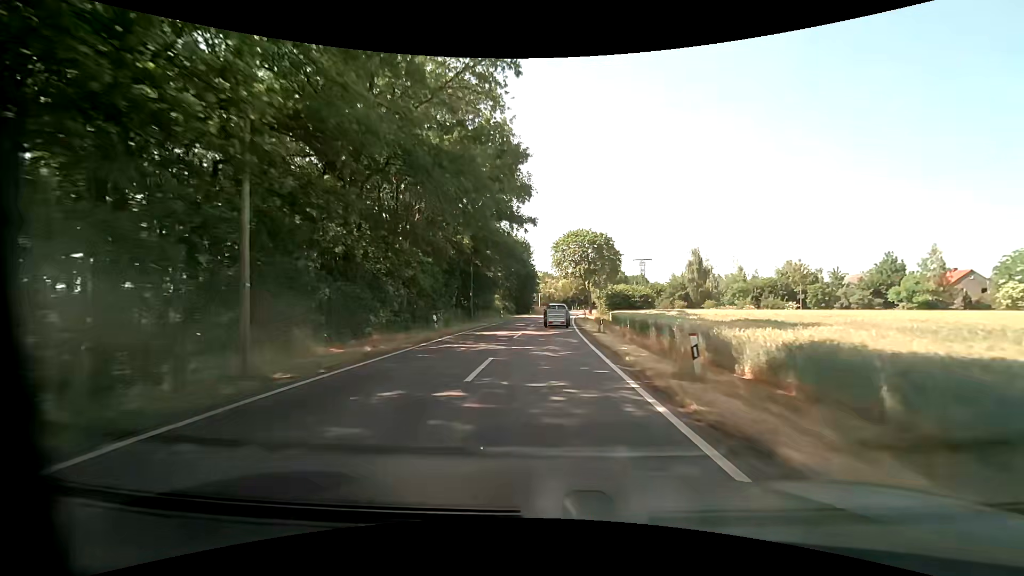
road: tertiary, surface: asphalt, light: Day
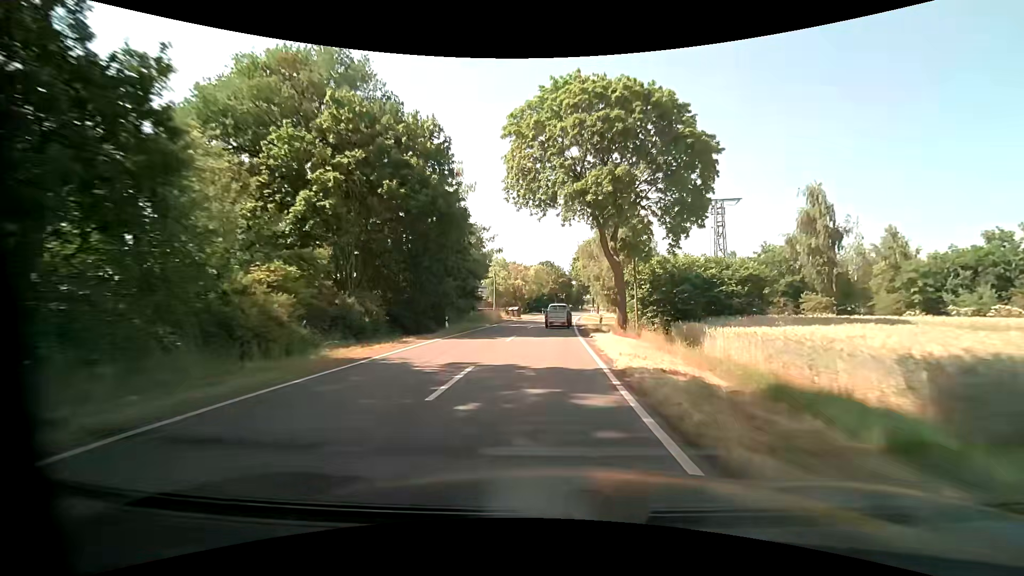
(+1.4, +49.5) m; +3°
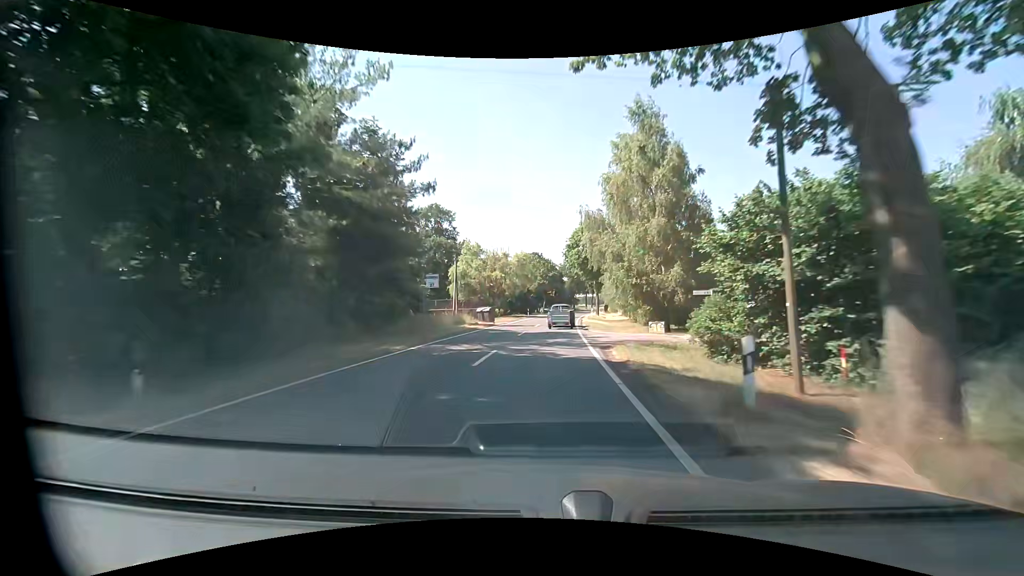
(+0.2, +19.8) m; +1°
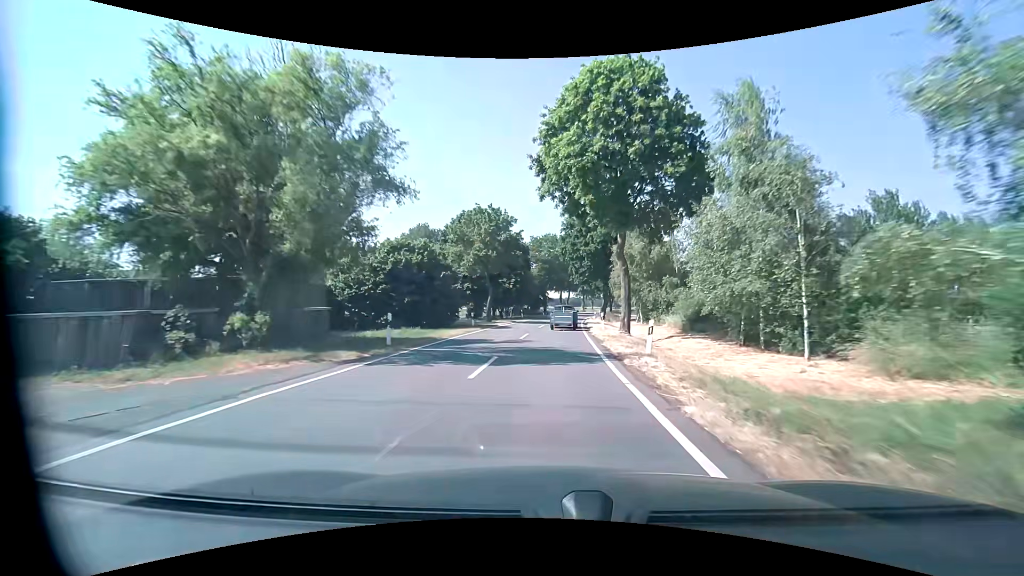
(+1.7, +49.5) m; +4°
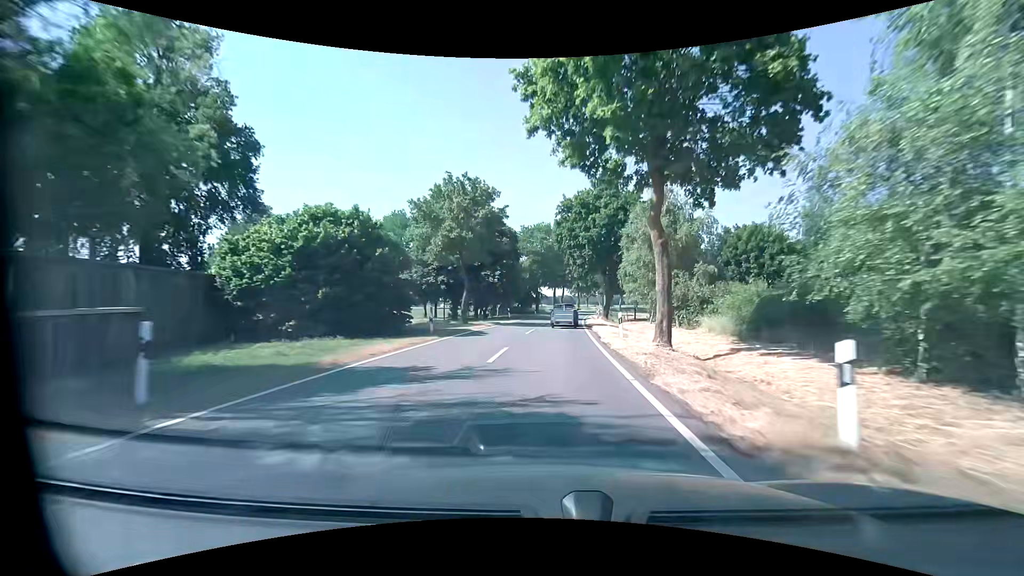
(+0.2, +9.9) m; +2°
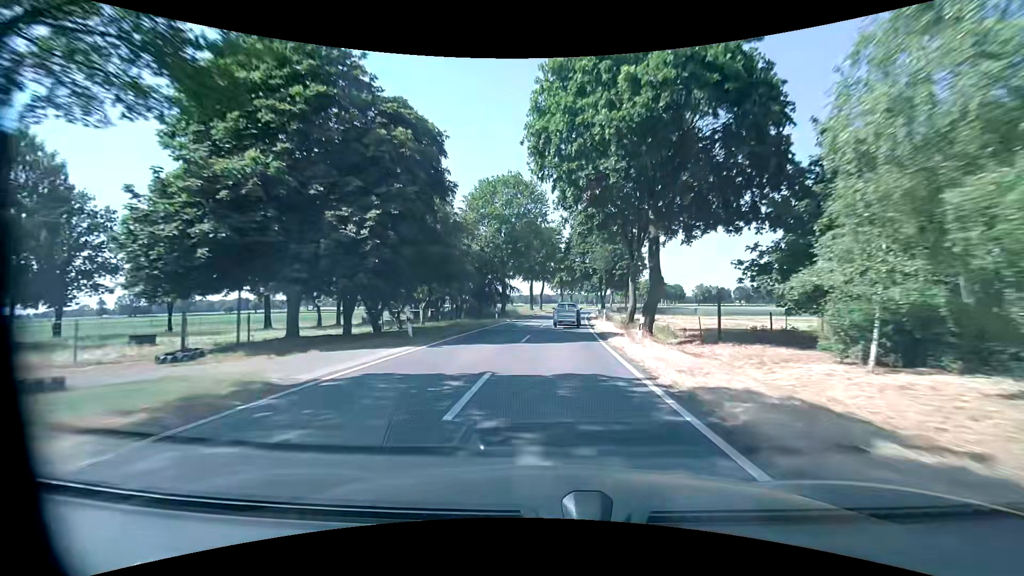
(+0.2, +29.5) m; +2°
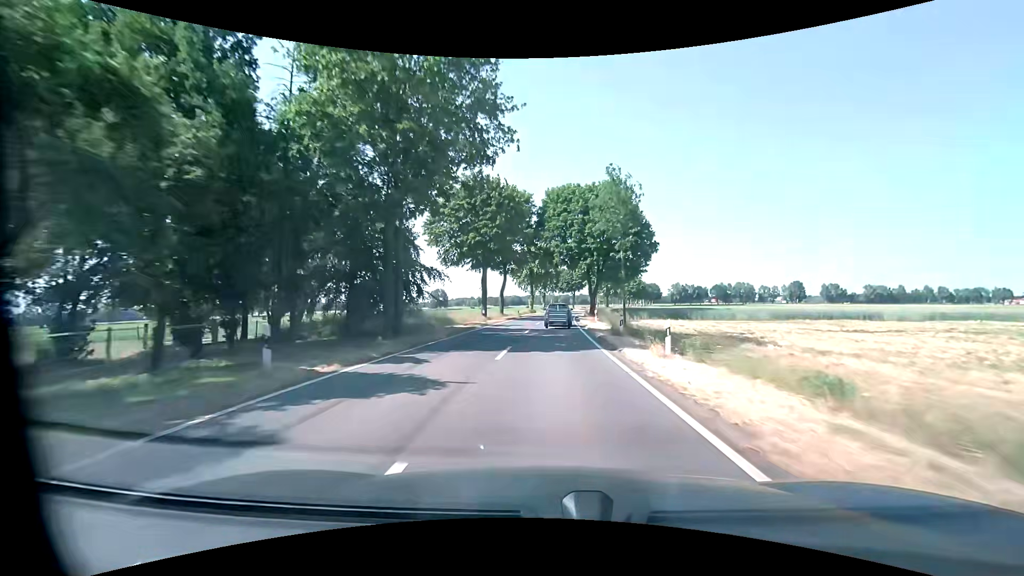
(+0.7, +29.4) m; +3°
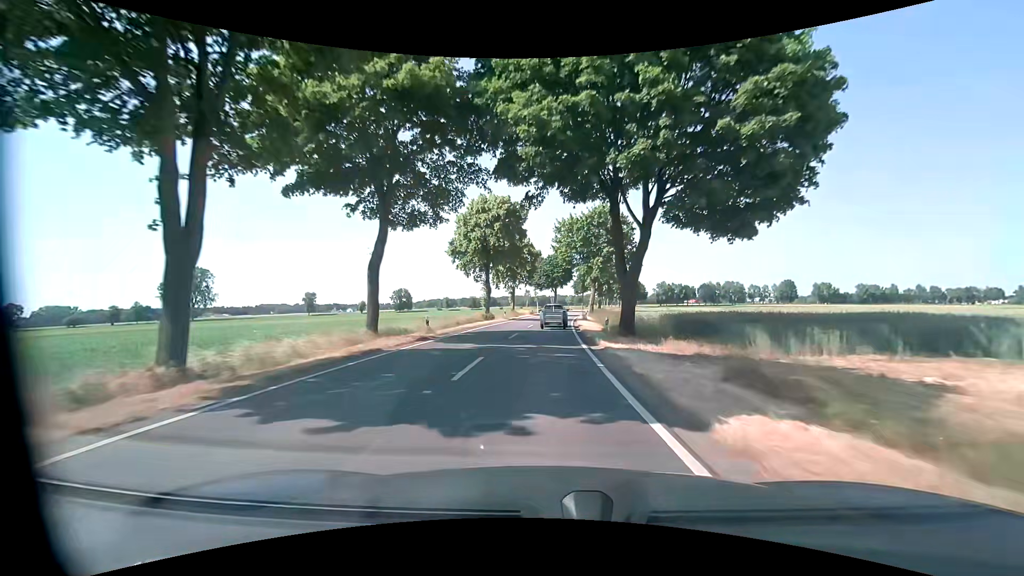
(+0.9, +39.0) m; +2°
(0, +10) (0, +20) (+1, +30) (+1, +40) (+1, +50) (+2, +60) (+3, +70) (+4, +80) (+5, +90) (+6, +100) m
